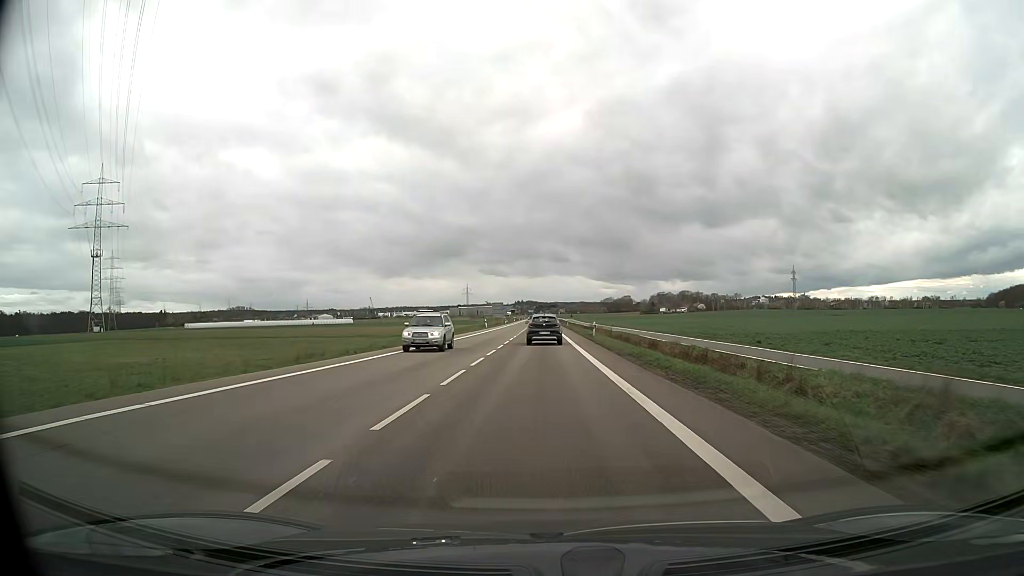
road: secondary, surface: asphalt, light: Day
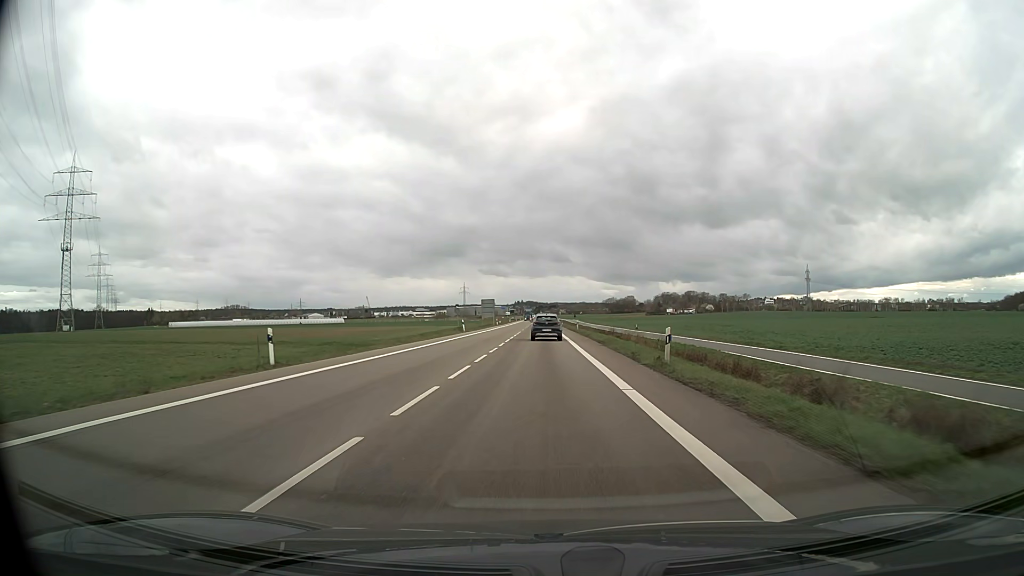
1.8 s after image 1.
(0.0, +27.4) m; 0°
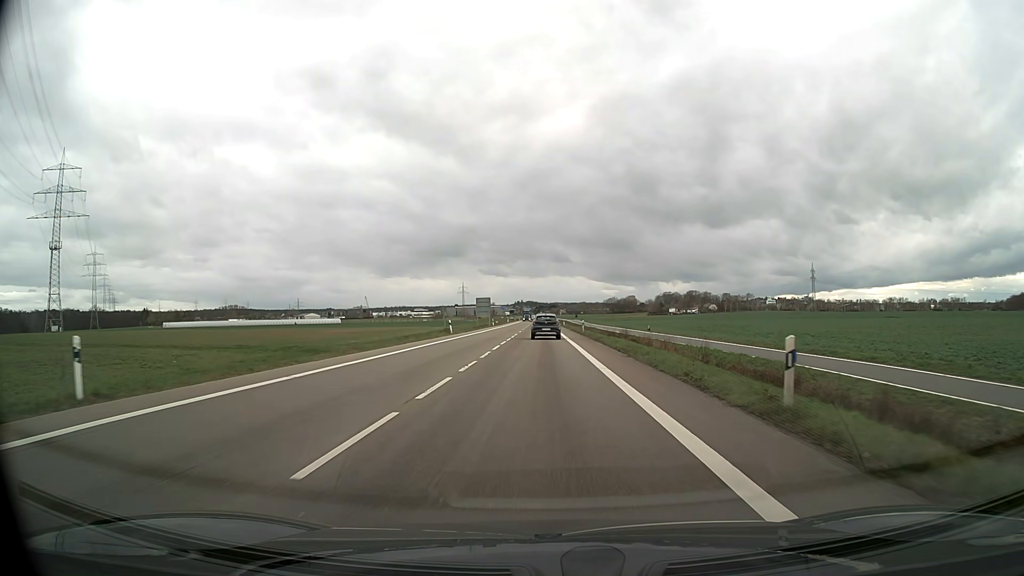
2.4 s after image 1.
(0.0, +9.6) m; 0°
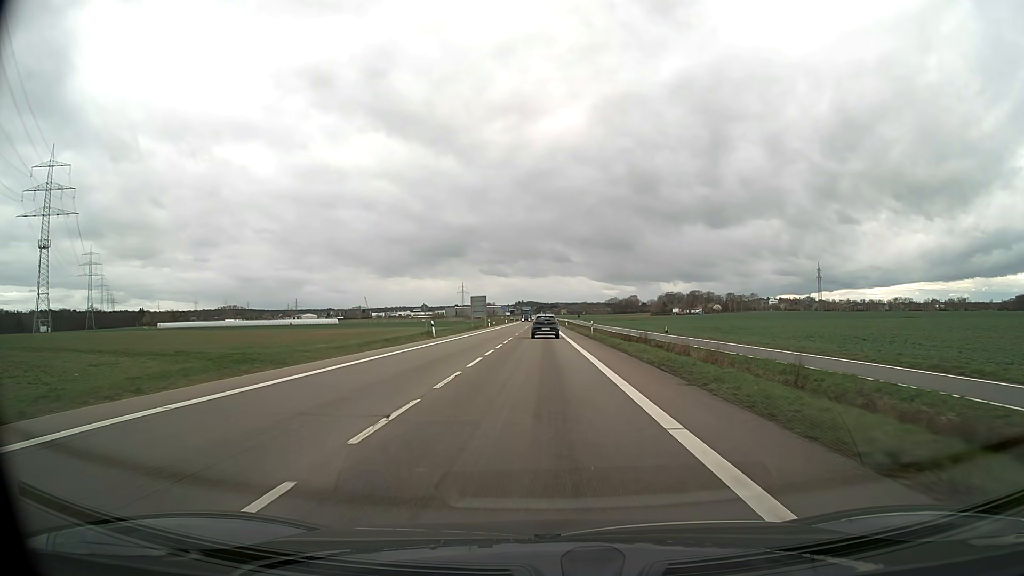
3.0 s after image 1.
(0.0, +9.8) m; 0°
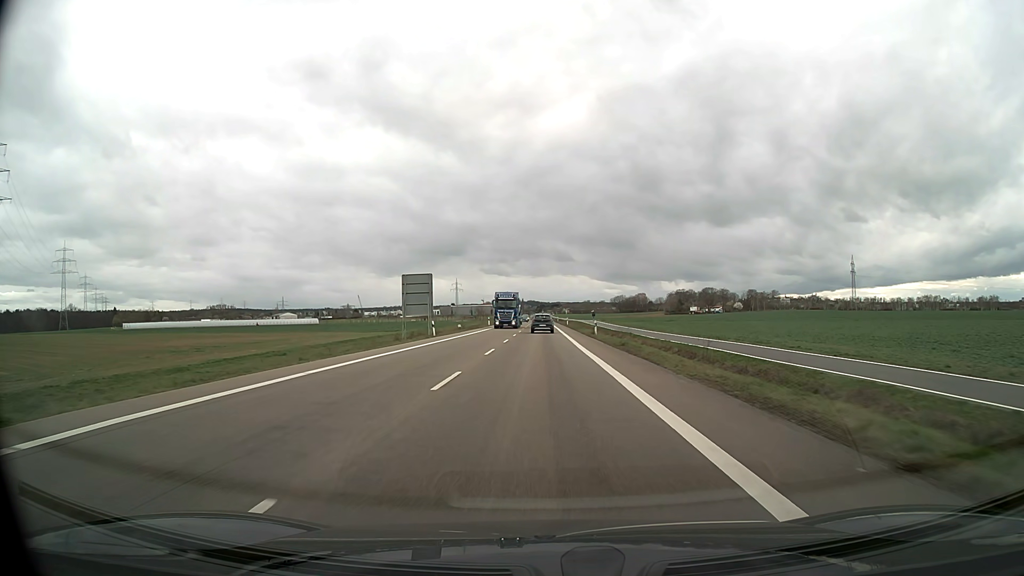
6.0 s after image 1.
(0.0, +52.1) m; 0°
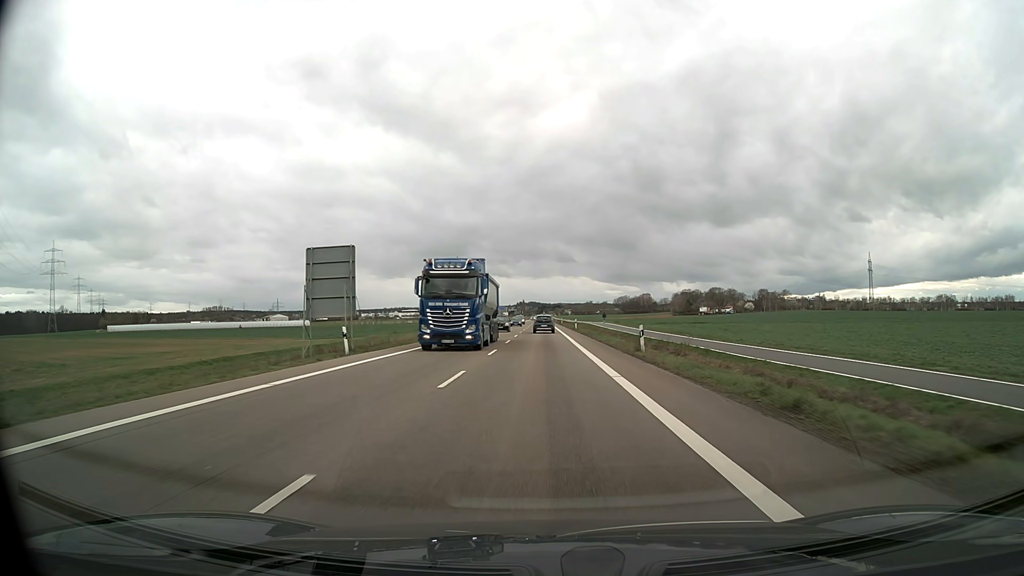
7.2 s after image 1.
(0.0, +22.1) m; 0°
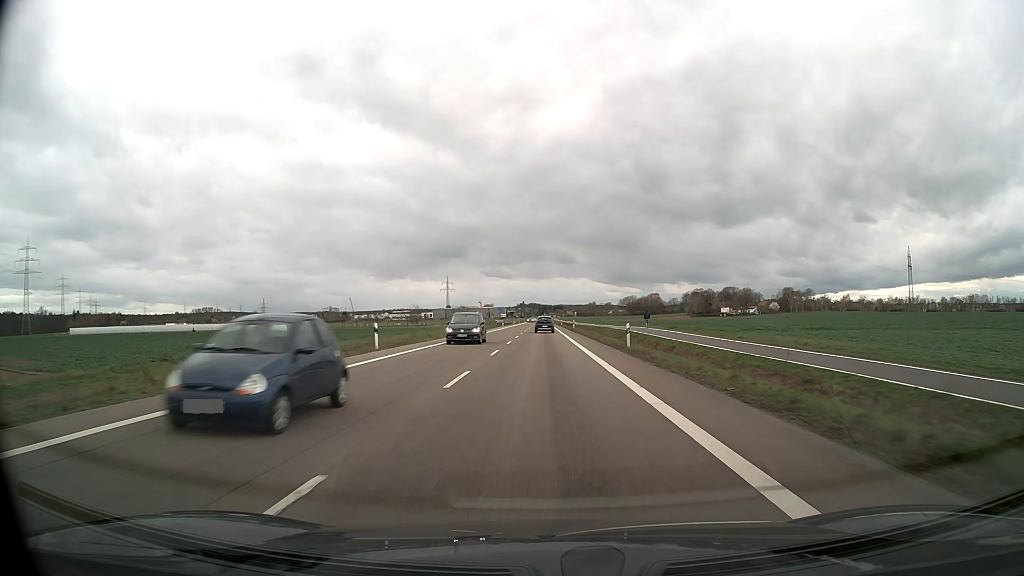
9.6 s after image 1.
(-0.1, +45.8) m; 0°
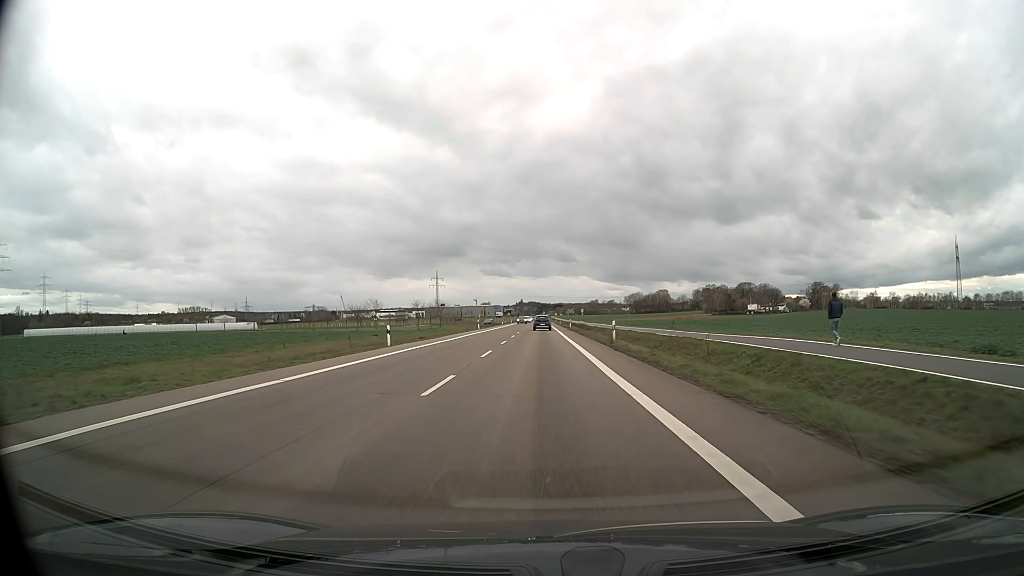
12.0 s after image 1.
(+0.1, +47.2) m; 0°
(0, +10) (0, +20) (0, +30) (0, +40) (0, +50) (0, +60) (0, +70) (0, +80) (0, +90) (0, +100) m
